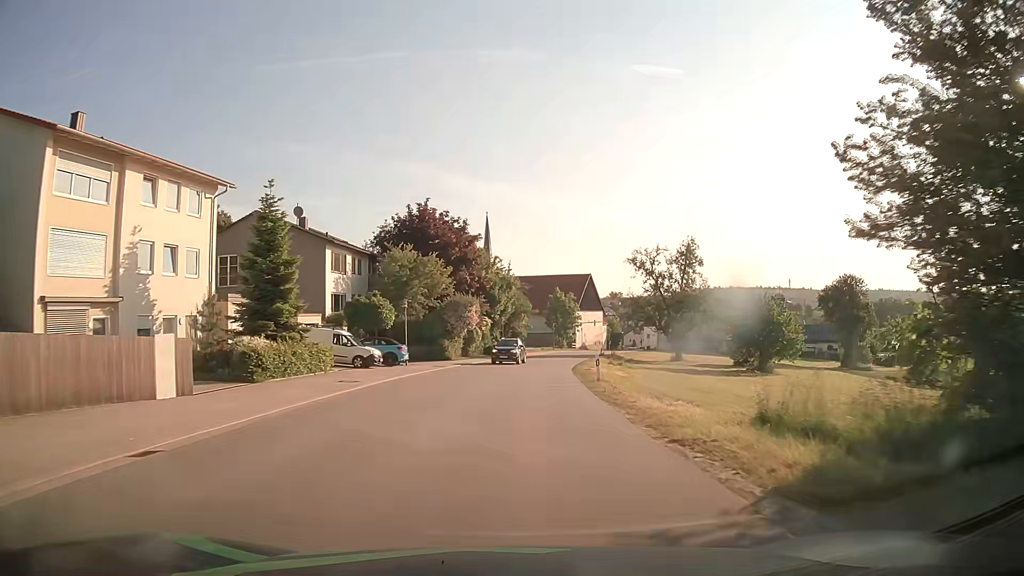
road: tertiary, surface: asphalt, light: Day
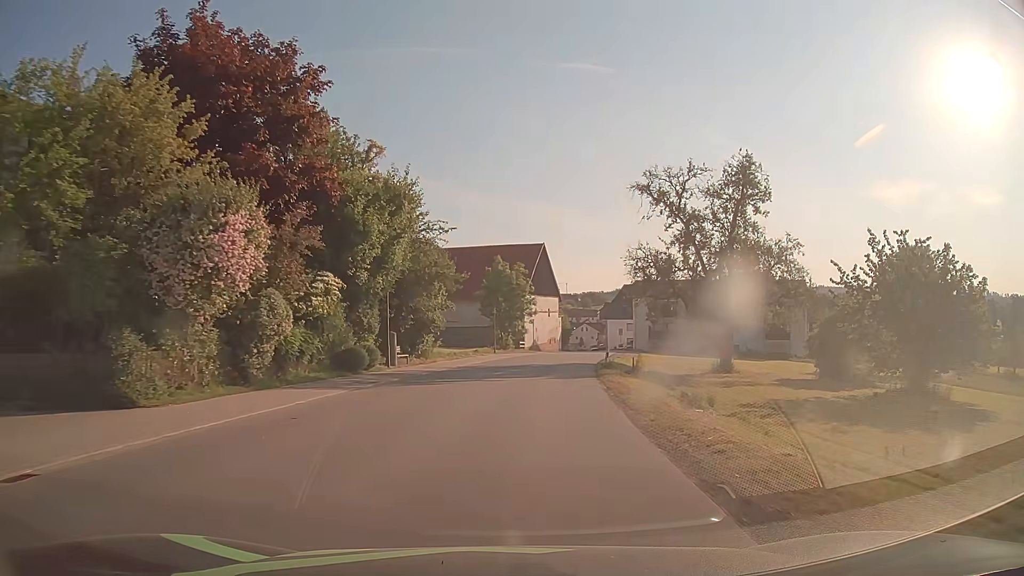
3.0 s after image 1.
(+1.8, +37.0) m; +6°
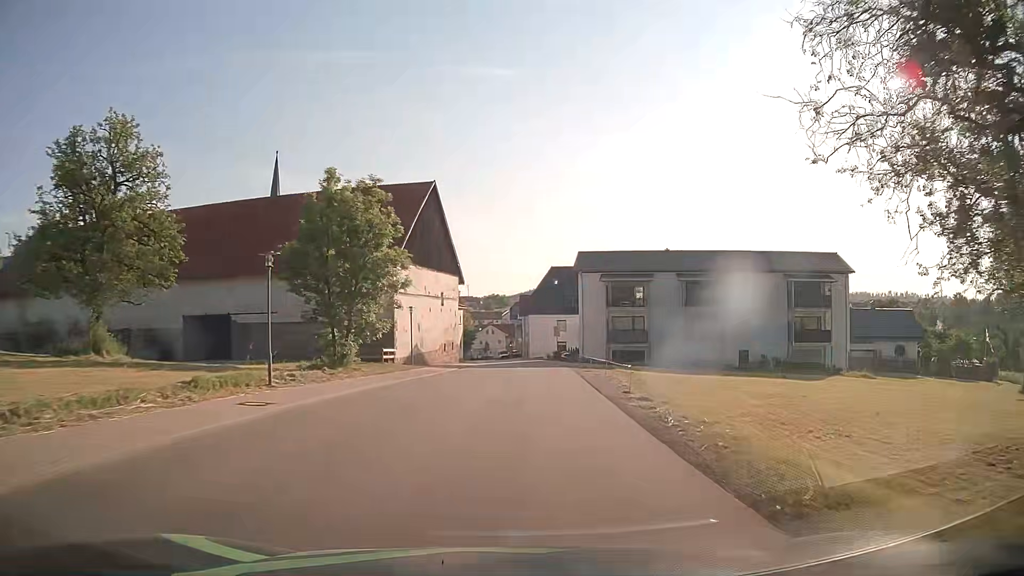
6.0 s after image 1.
(+2.7, +36.7) m; +8°
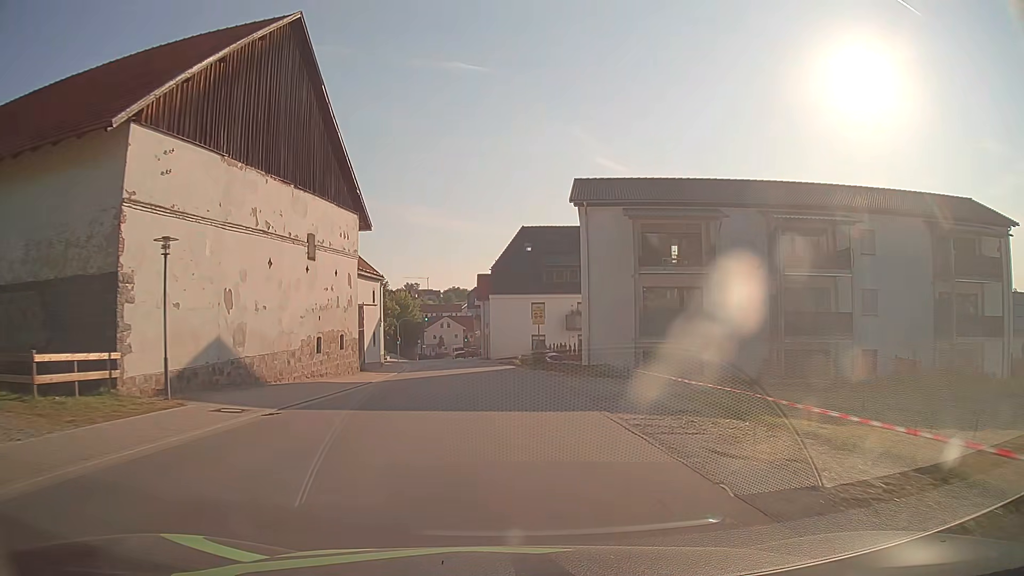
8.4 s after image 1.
(+0.9, +28.1) m; +3°
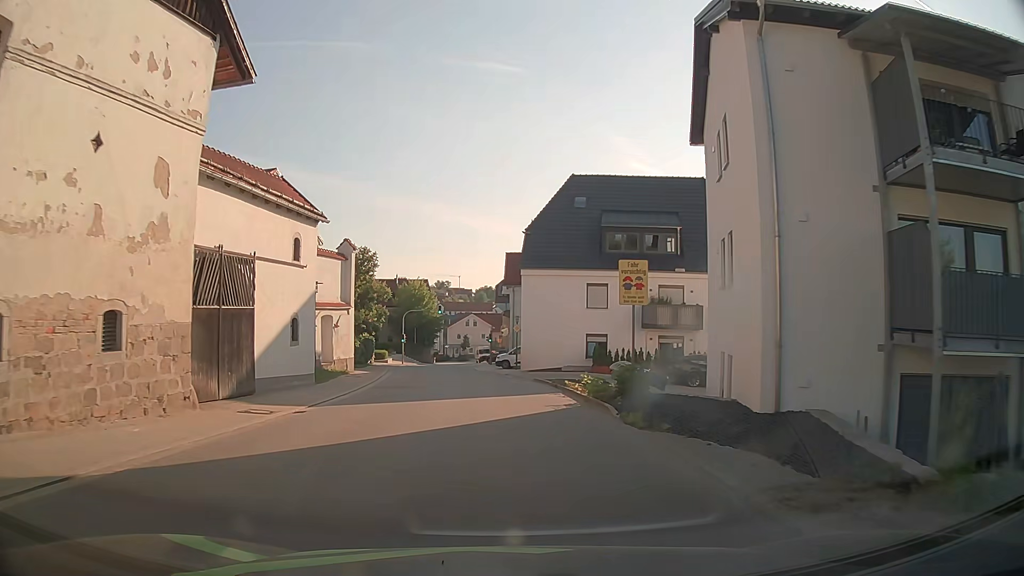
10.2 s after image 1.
(-0.2, +20.5) m; -3°
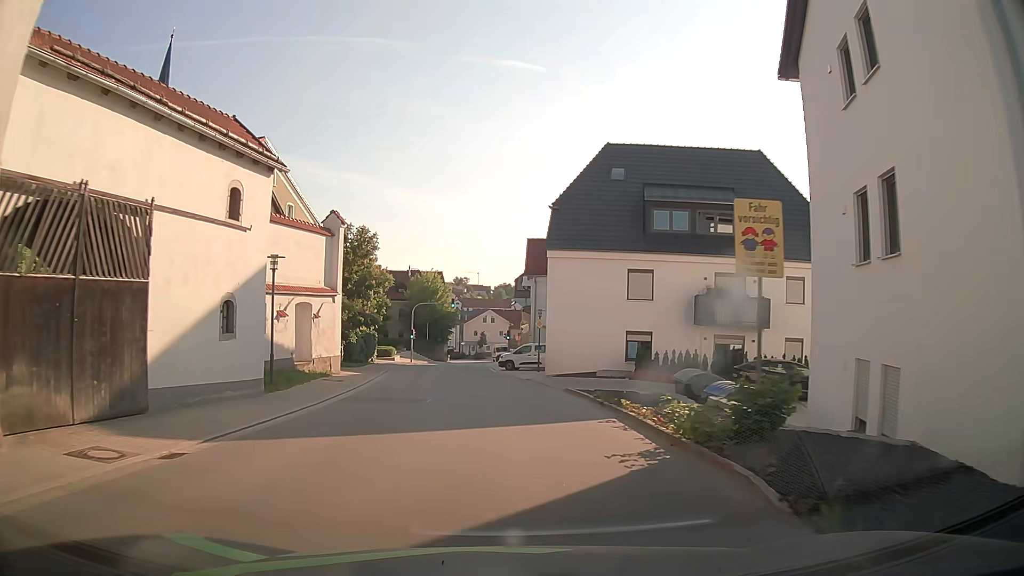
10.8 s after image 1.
(0.0, +6.8) m; -1°
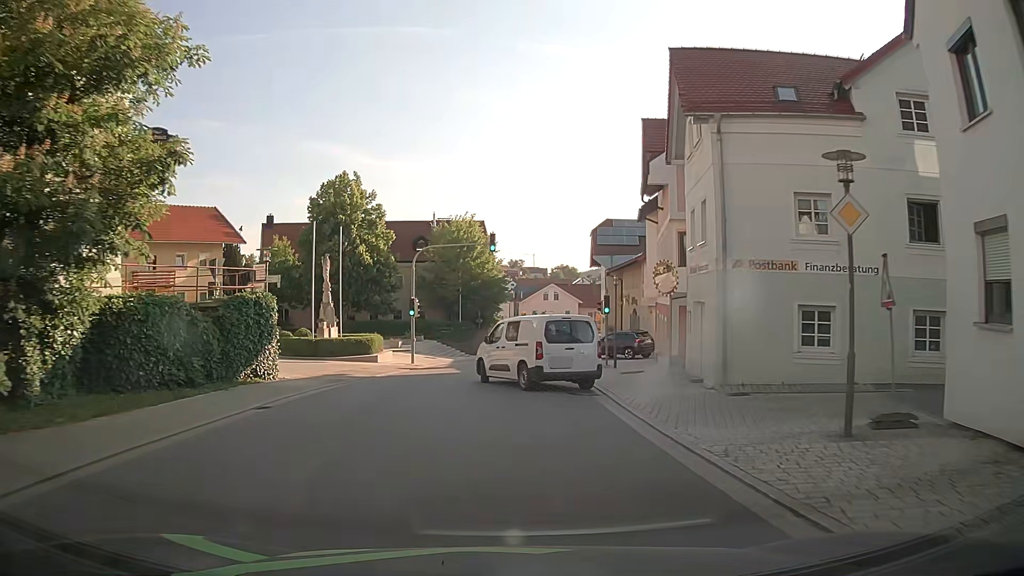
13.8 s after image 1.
(-1.7, +32.2) m; -5°
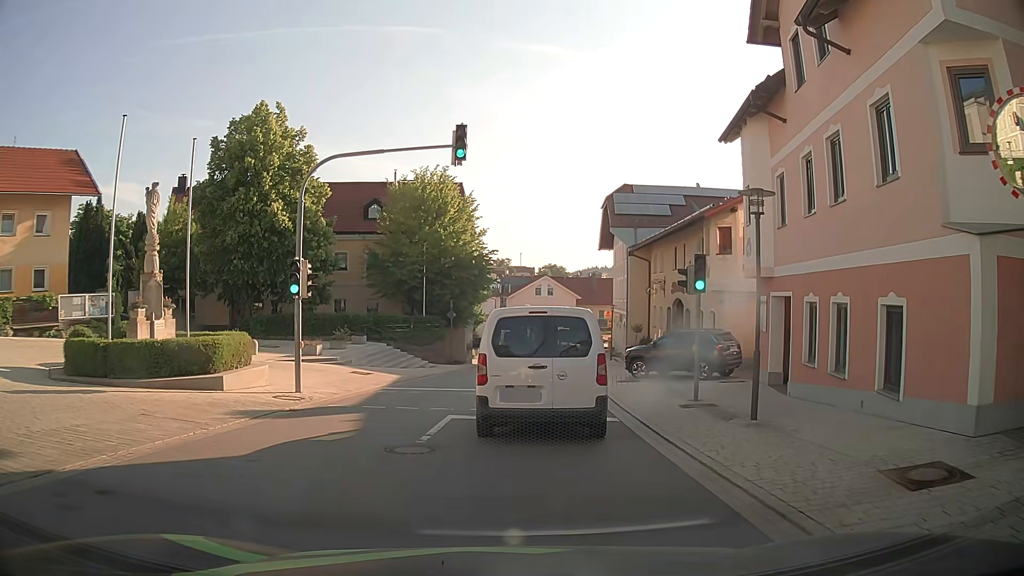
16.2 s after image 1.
(+0.1, +16.1) m; 0°
(+1, +10) (+1, +20) (+2, +30) (+3, +40) (+3, +50) (+3, +60) (+3, +70) (+1, +80) (-2, +89) (-6, +99) m
